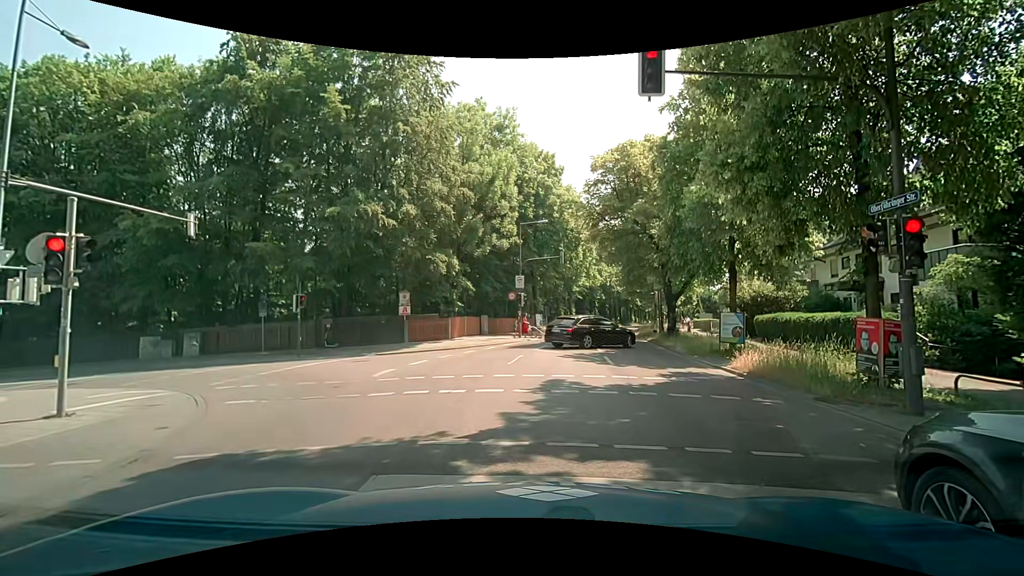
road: secondary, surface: asphalt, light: Day
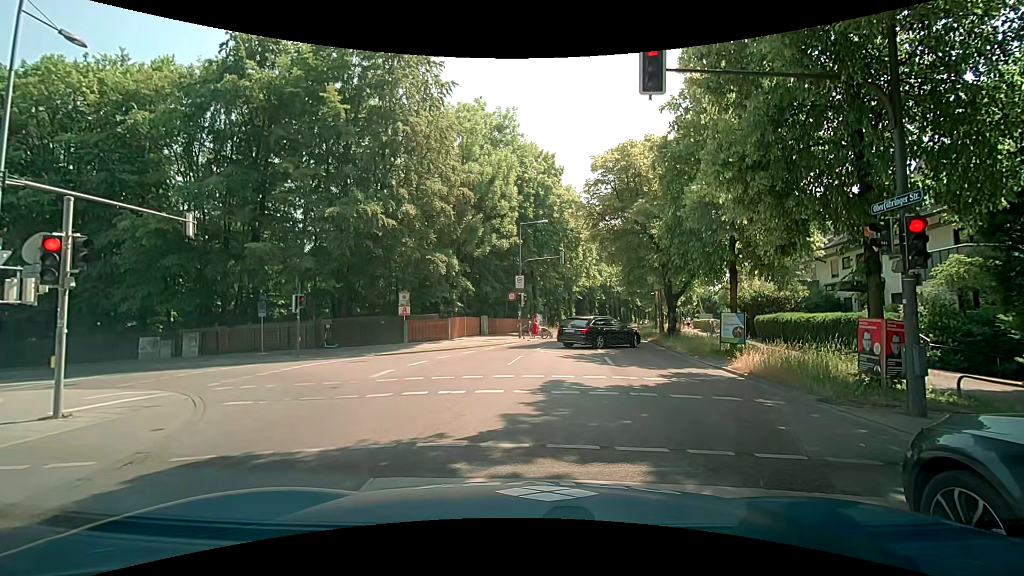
(0.0, +0.1) m; 0°
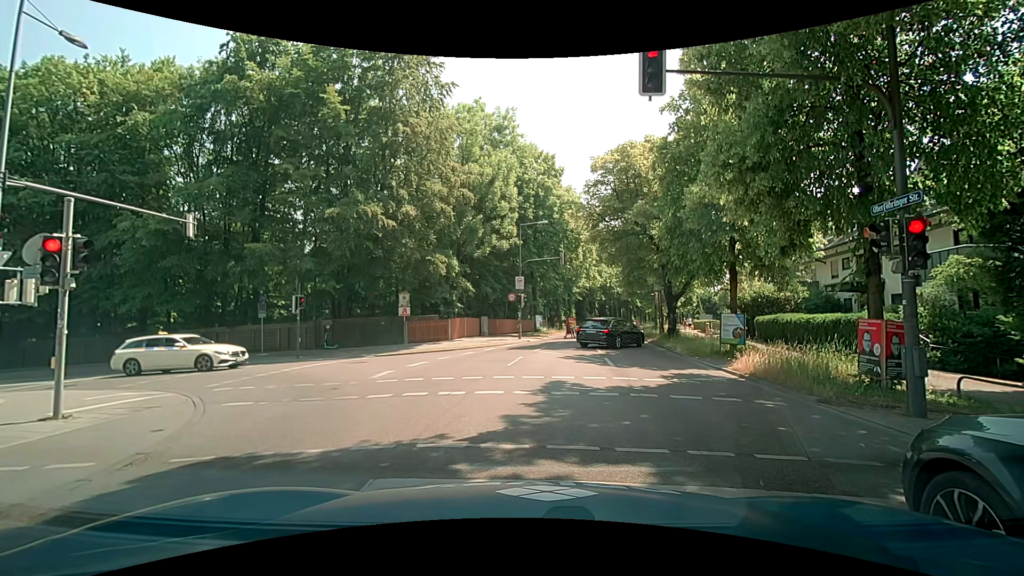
(0.0, +0.1) m; 0°
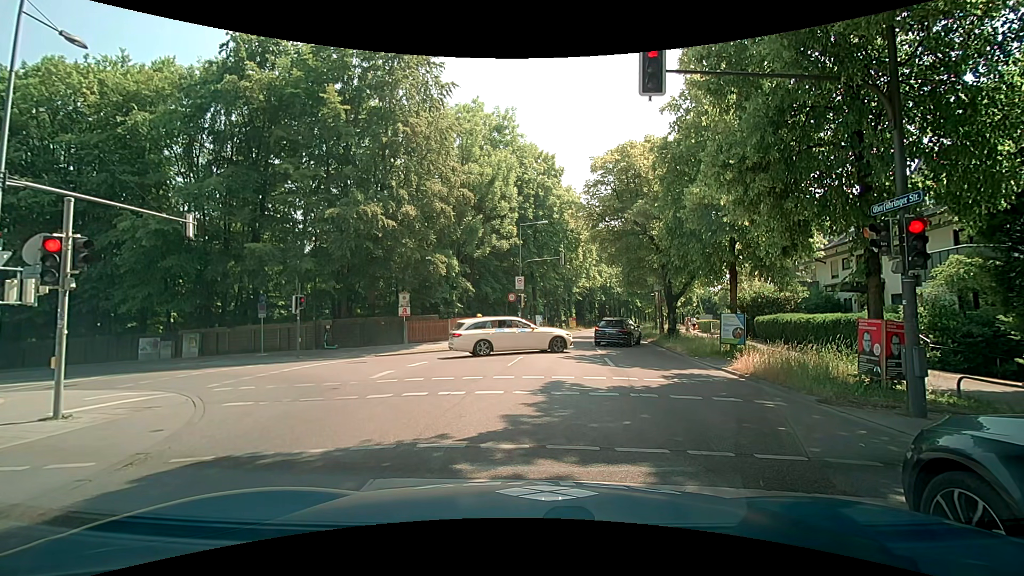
(0.0, 0.0) m; 0°
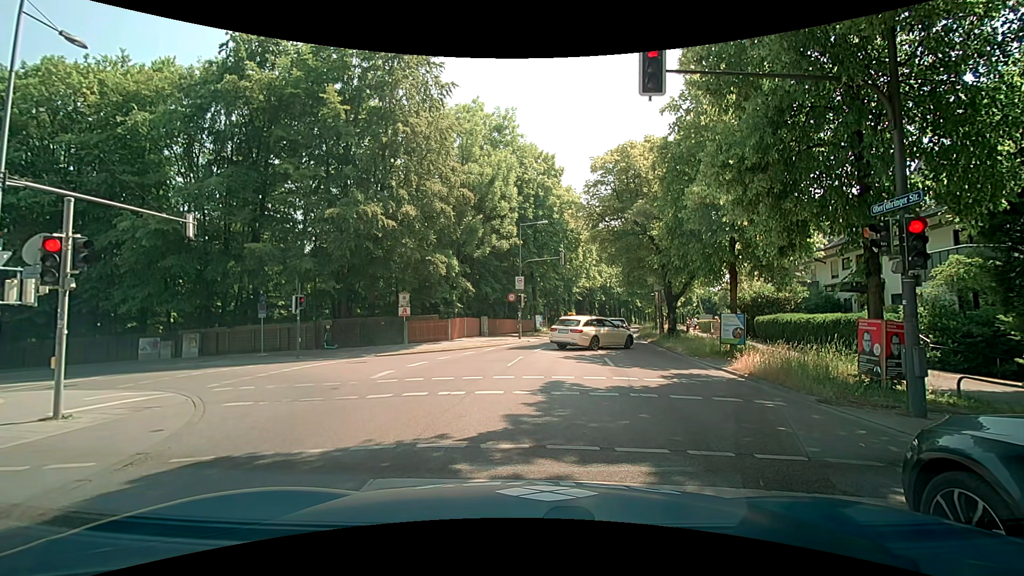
(0.0, 0.0) m; 0°
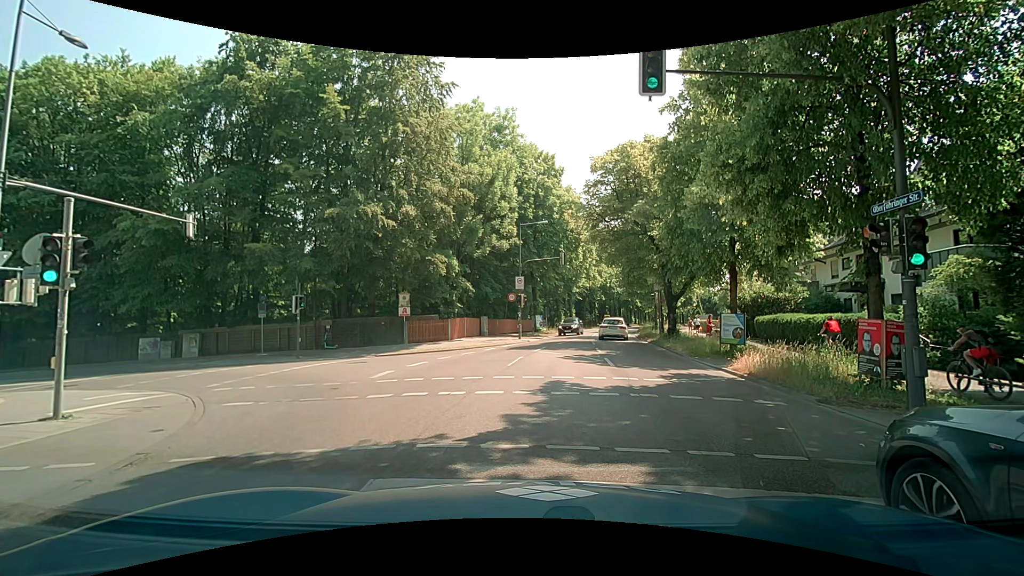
(0.0, 0.0) m; 0°
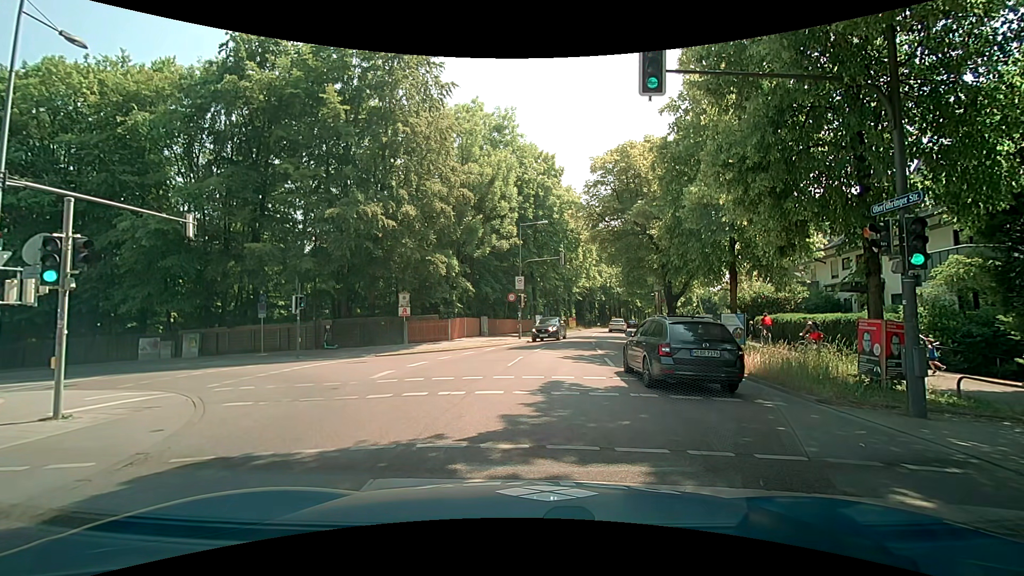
(0.0, 0.0) m; 0°
